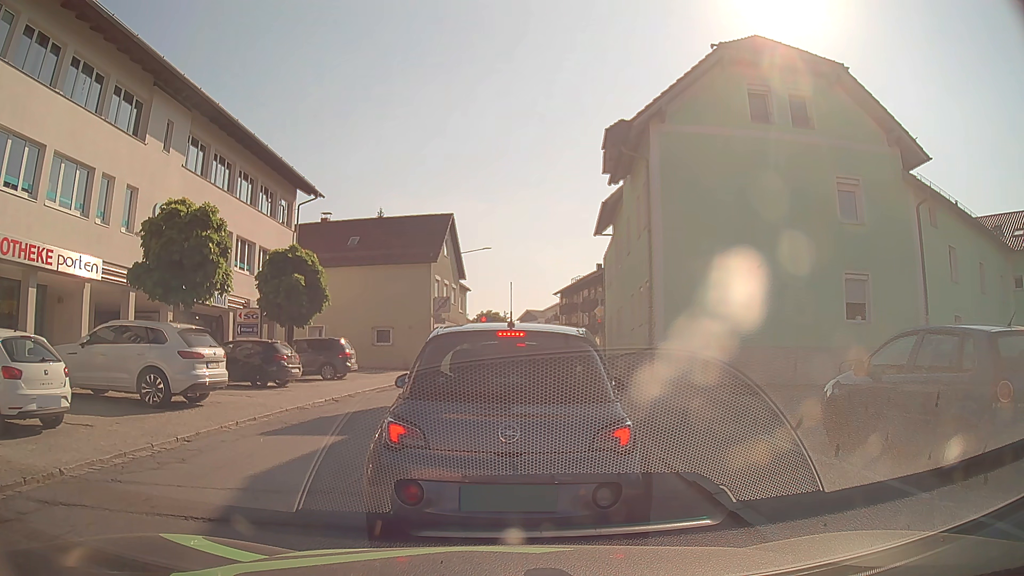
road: secondary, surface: asphalt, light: Day
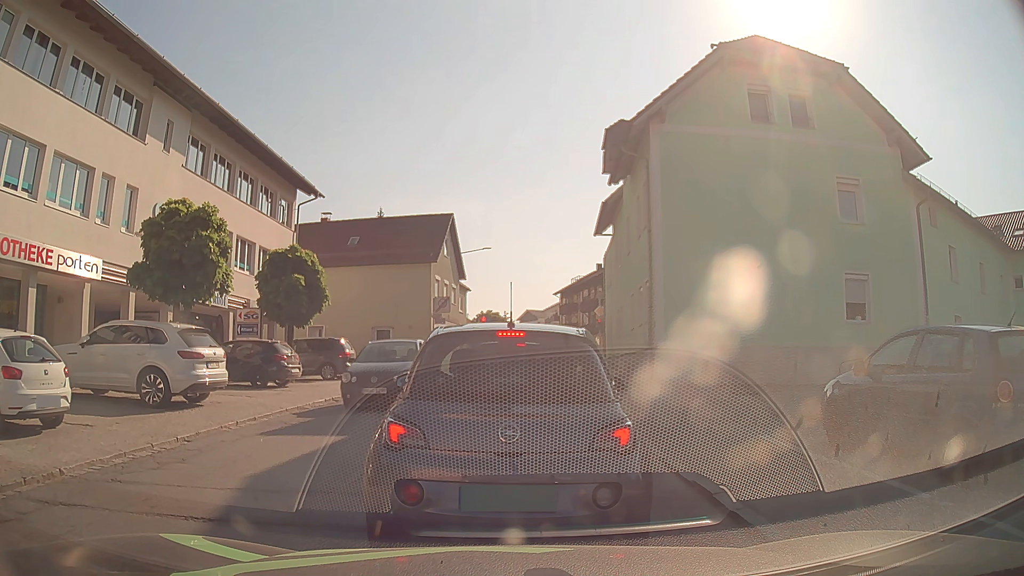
(0.0, 0.0) m; 0°
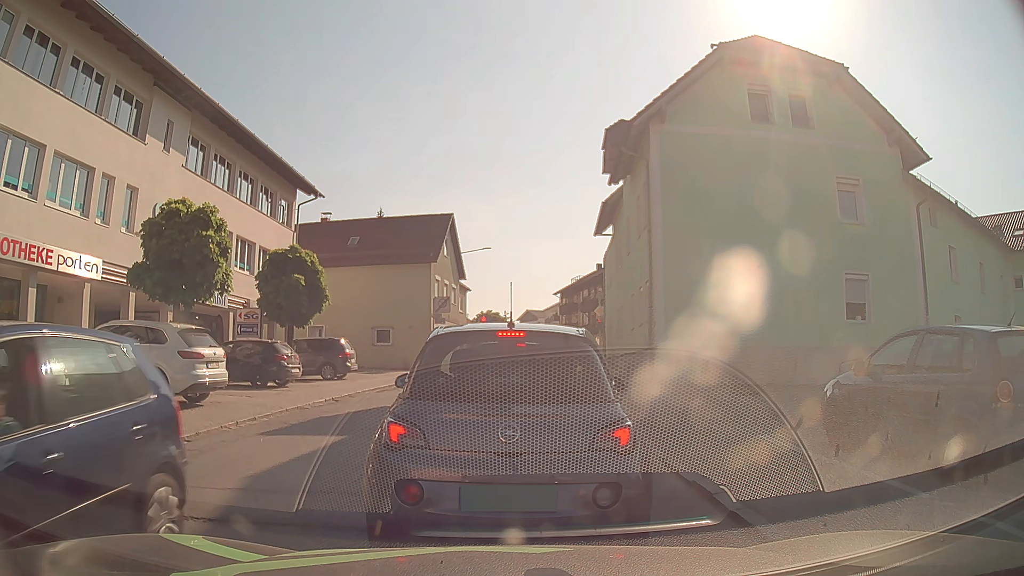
(0.0, 0.0) m; 0°
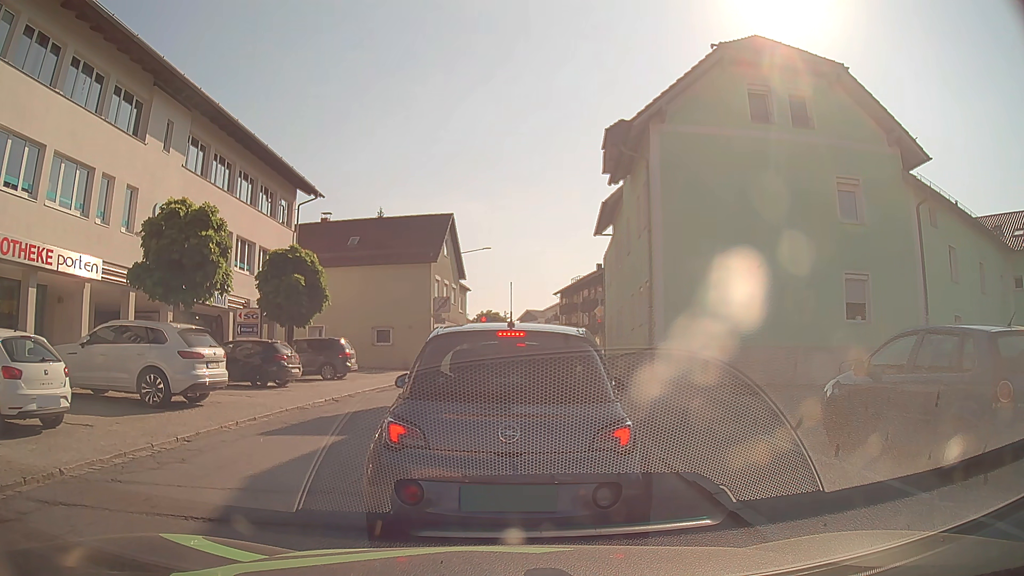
(0.0, 0.0) m; 0°
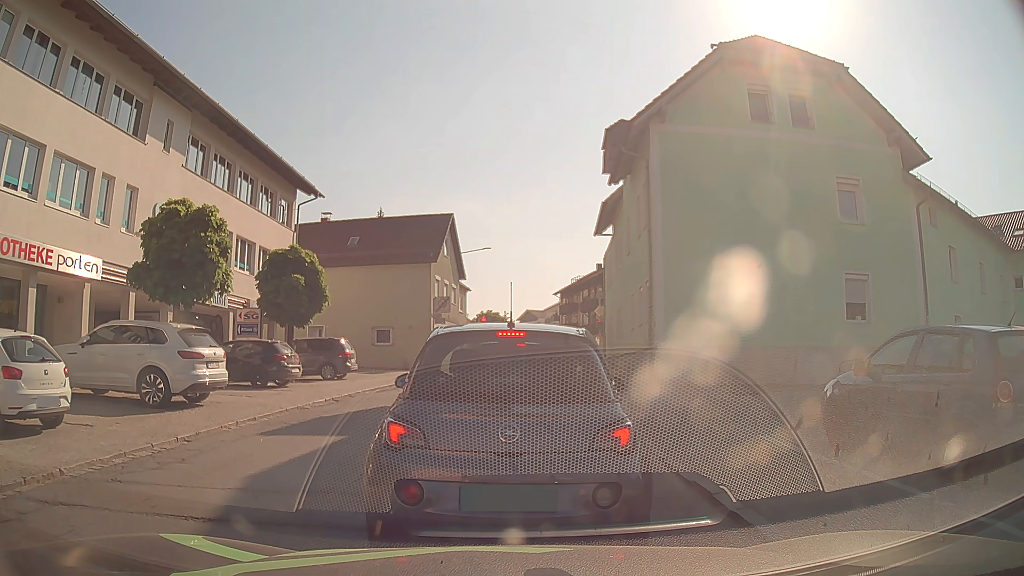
(0.0, 0.0) m; 0°
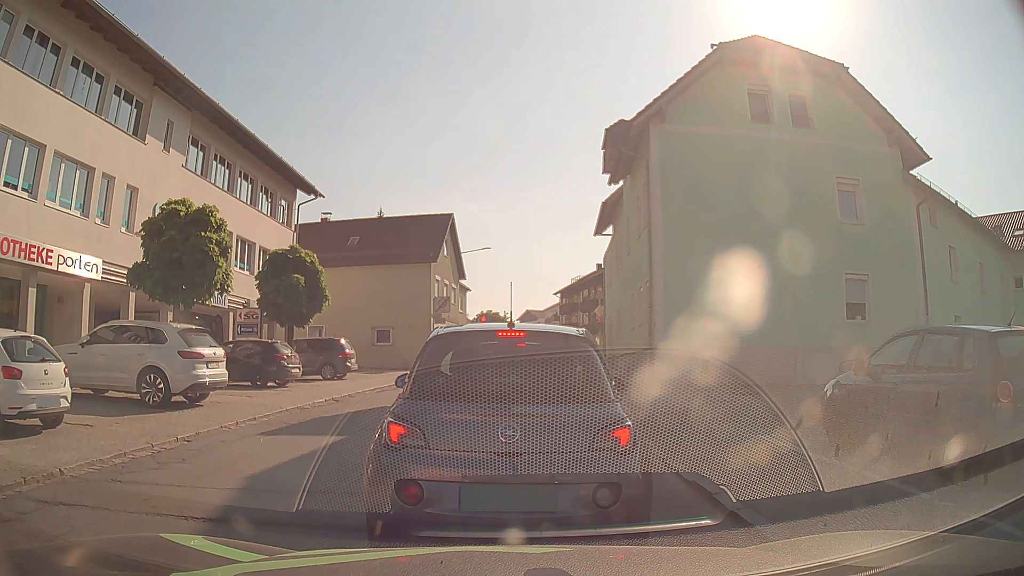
(0.0, 0.0) m; 0°
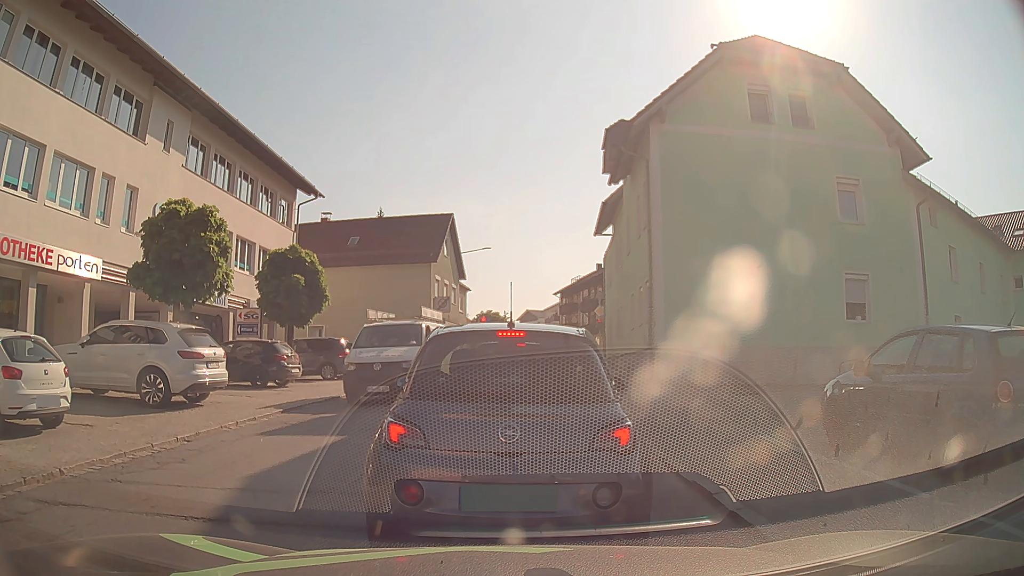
(0.0, 0.0) m; 0°
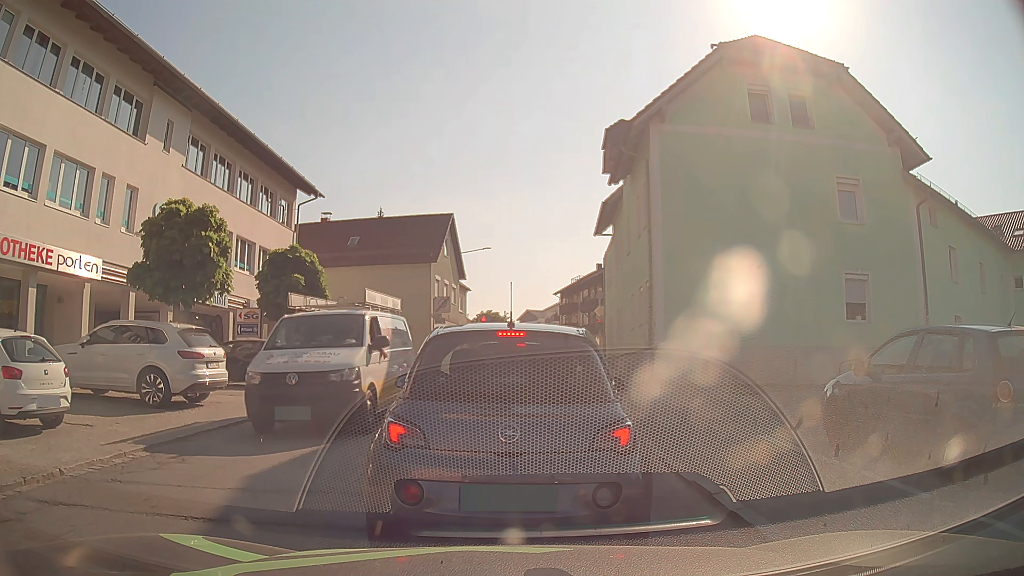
(0.0, 0.0) m; 0°
(0, +10) (+1, +20) (+2, +30) (+3, +40) (+5, +50) (+6, +60) (+1, +68) (-9, +69) (-19, +69) (-29, +68) m
